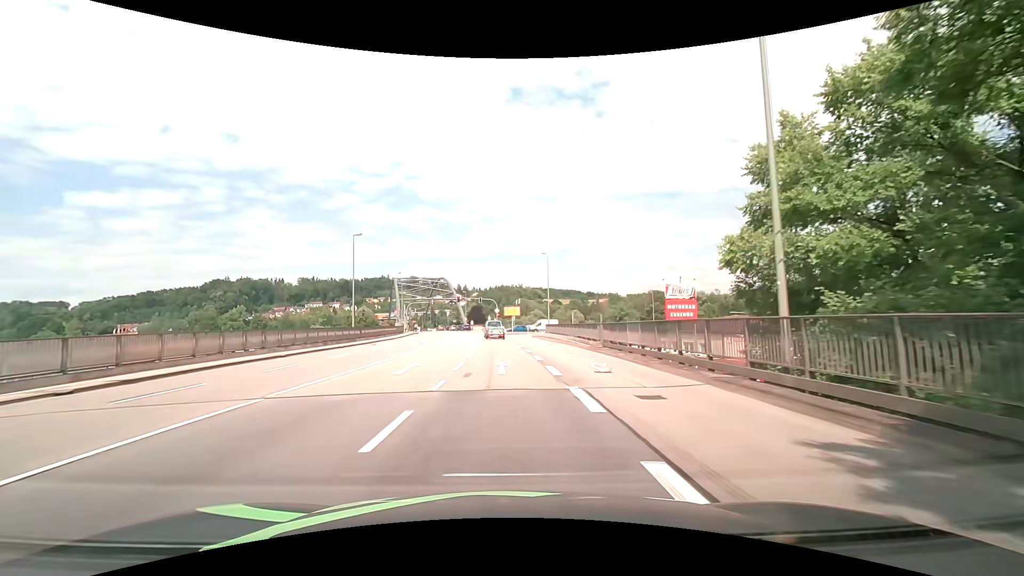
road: primary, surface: asphalt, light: Day
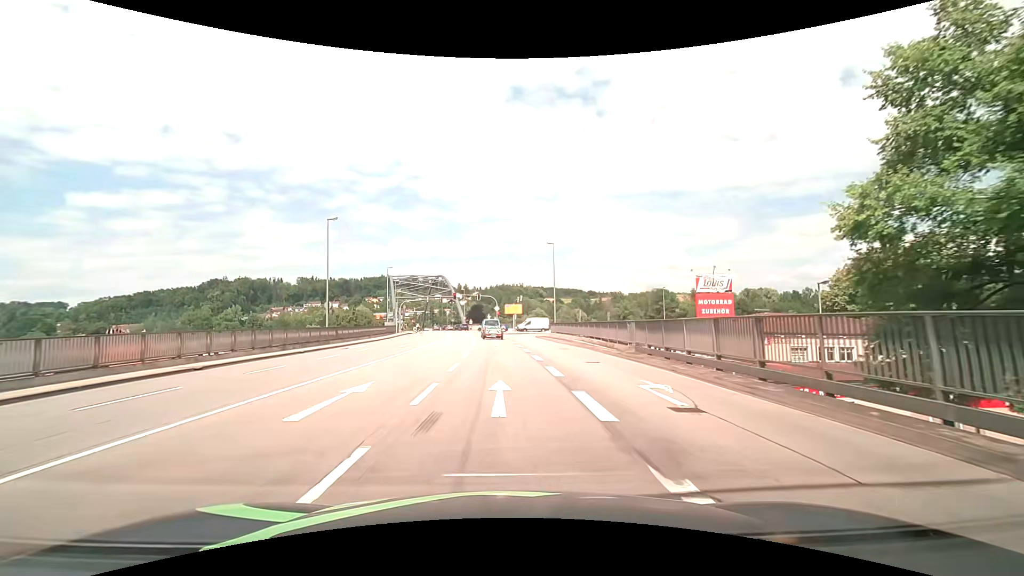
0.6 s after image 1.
(0.0, +6.9) m; 0°
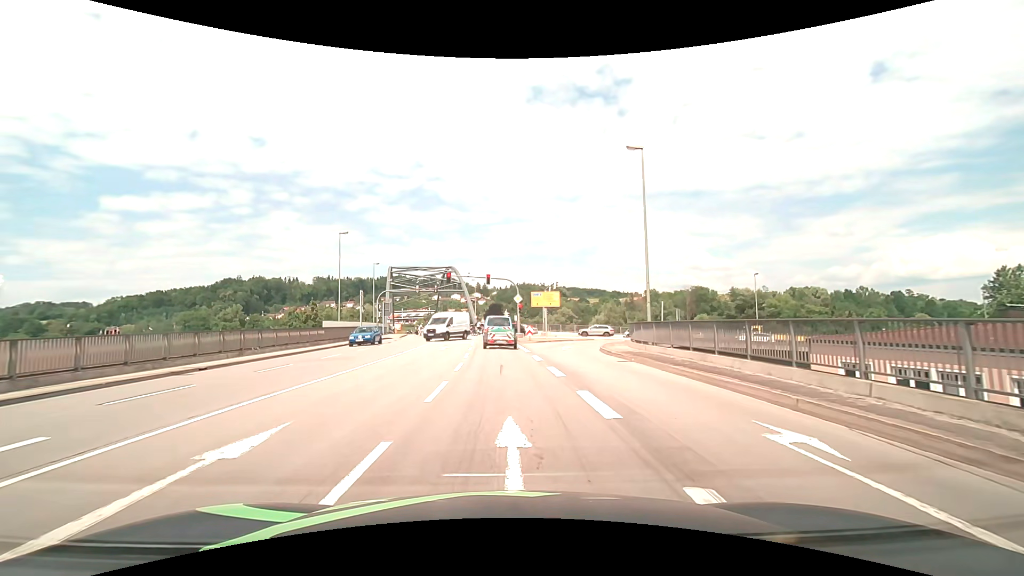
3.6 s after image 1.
(-0.7, +29.4) m; -3°
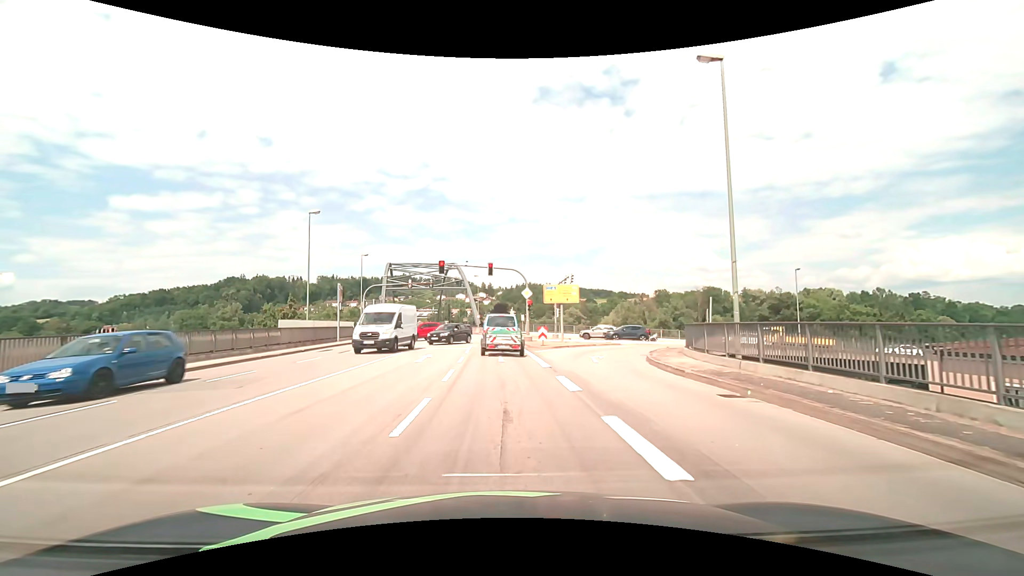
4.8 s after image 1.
(-0.1, +8.4) m; 0°
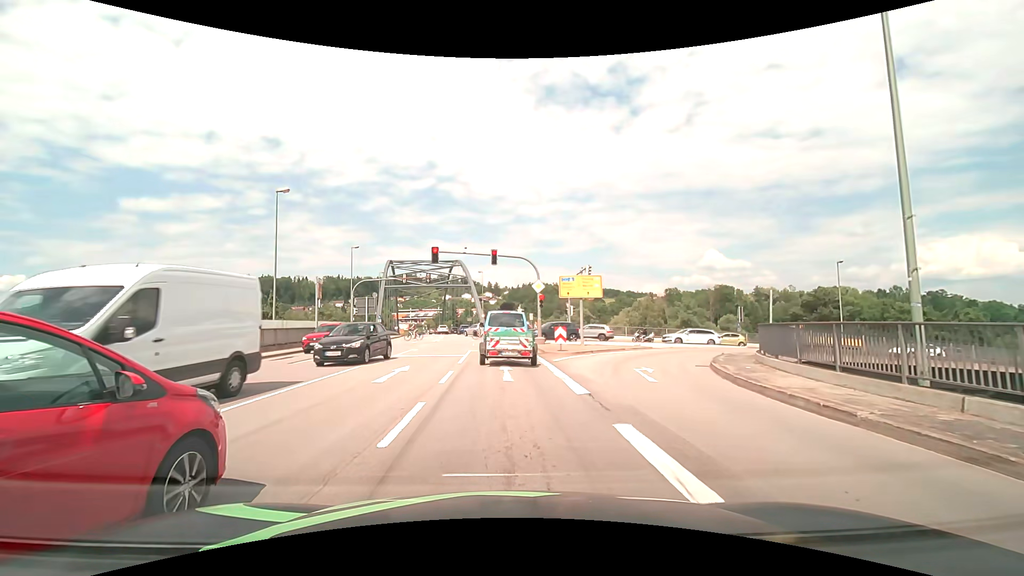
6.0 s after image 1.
(-0.1, +6.3) m; -1°
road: primary_link
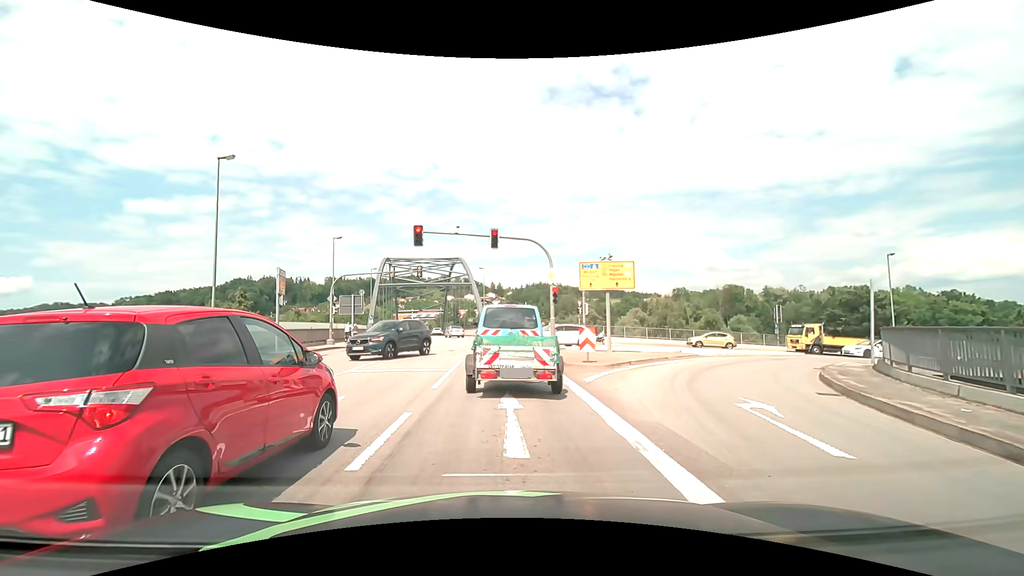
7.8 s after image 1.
(0.0, +6.7) m; 0°
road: primary
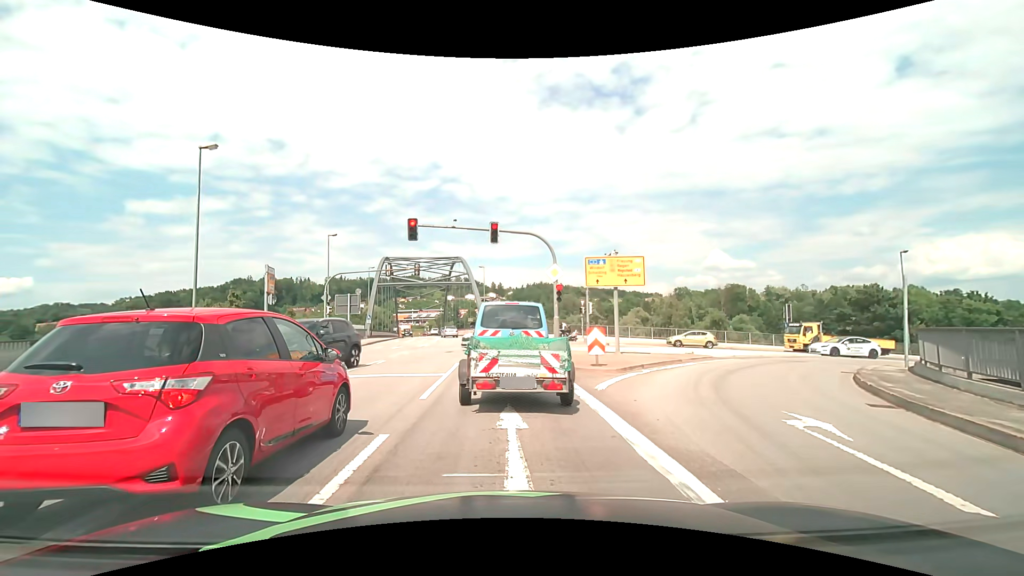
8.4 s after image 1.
(0.0, +1.5) m; 0°
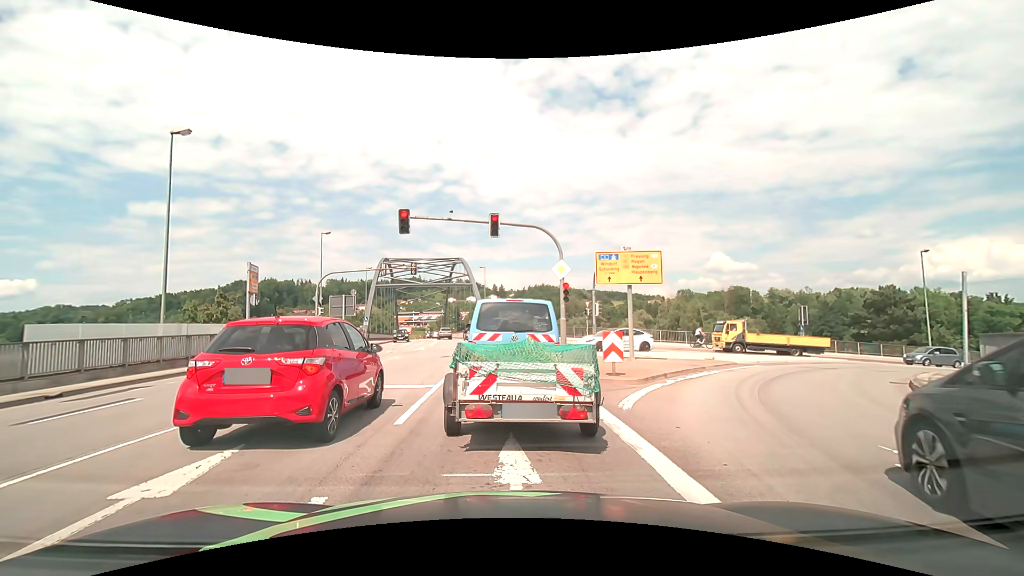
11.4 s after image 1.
(0.0, +2.0) m; 0°
(0, +10) (-1, +20) (-1, +30) (-2, +40) (-3, +50) (-5, +60) (-6, +70) (-8, +79) (-10, +89) (-12, +99) m
